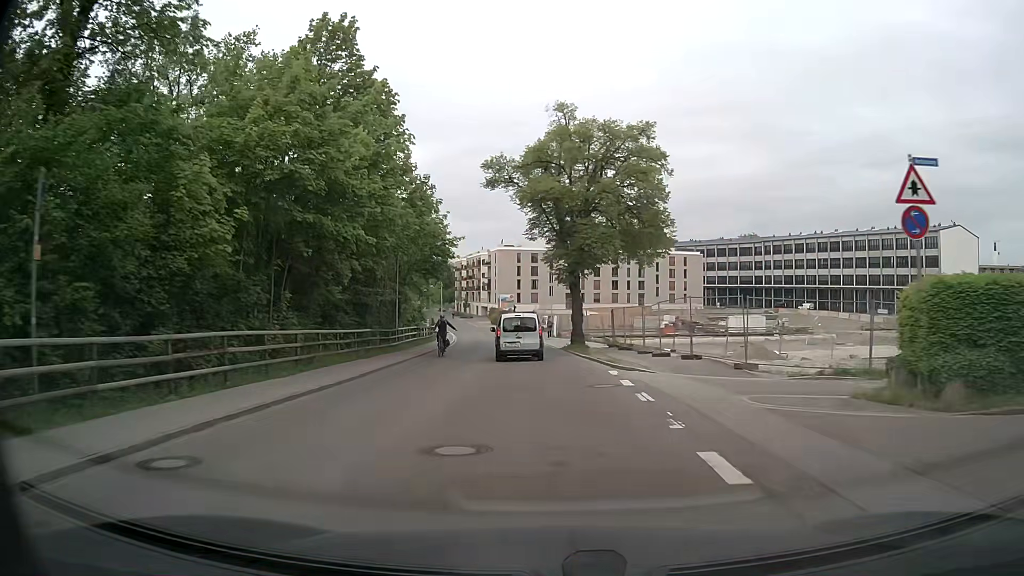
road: residential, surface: asphalt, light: Day
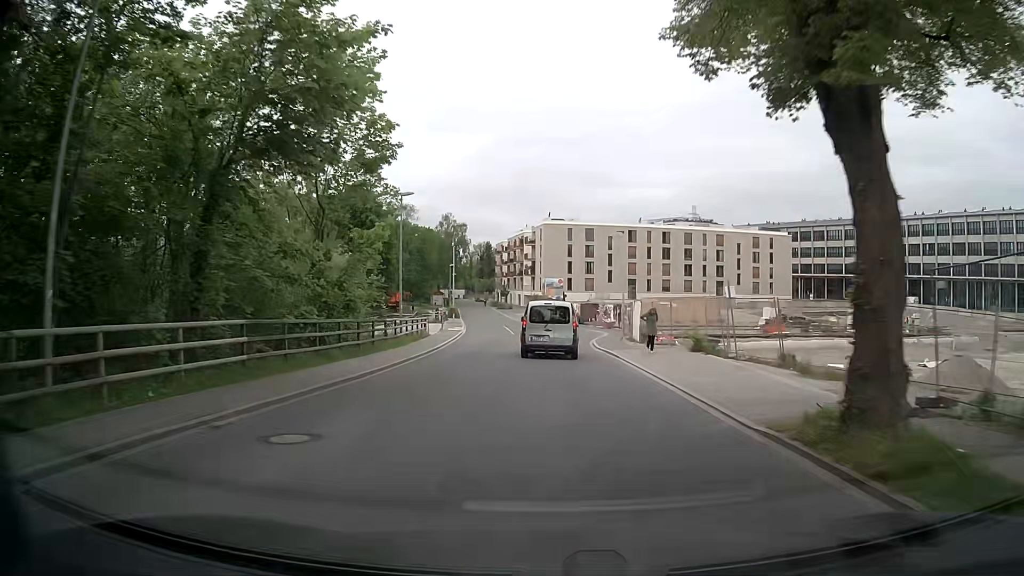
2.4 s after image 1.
(-1.1, +29.8) m; -4°
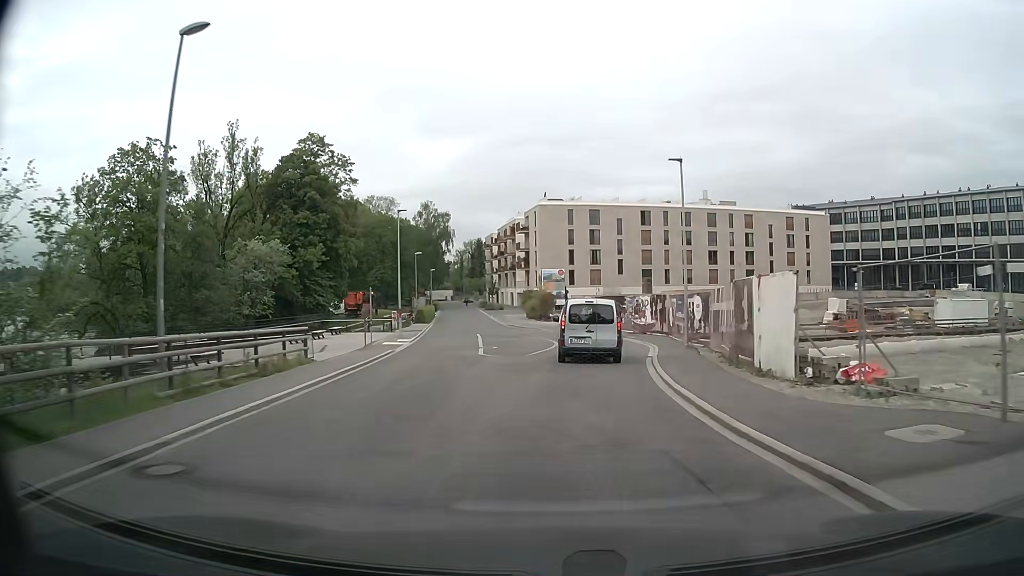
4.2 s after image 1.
(-0.2, +21.4) m; 0°
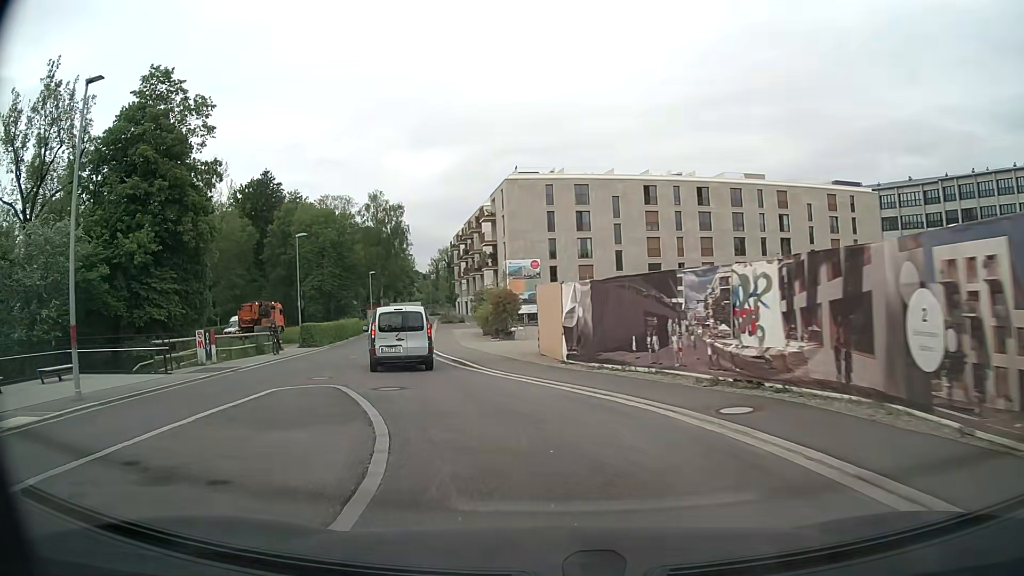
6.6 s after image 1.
(+1.8, +25.7) m; +2°
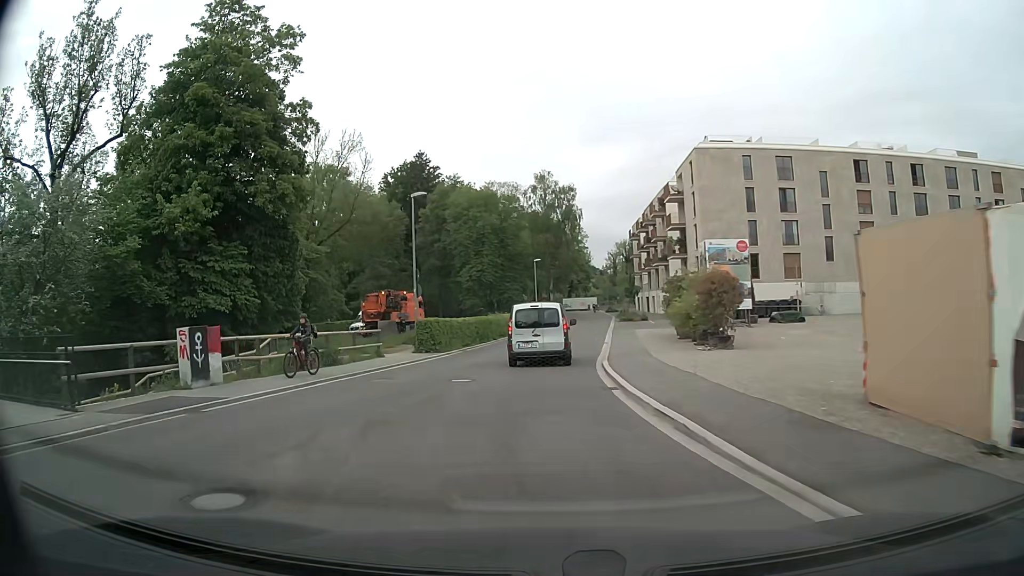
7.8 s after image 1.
(-1.8, +12.6) m; -15°
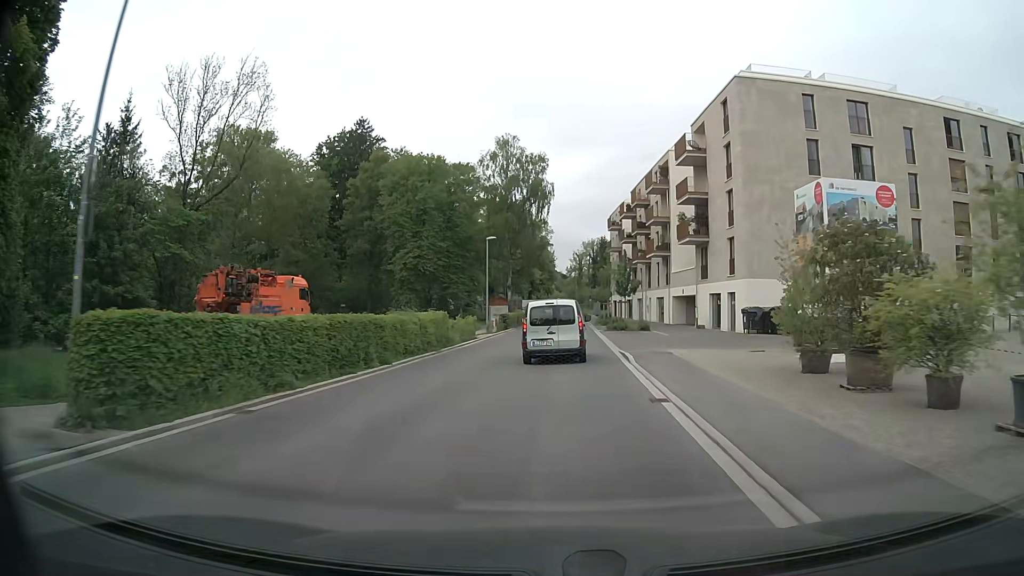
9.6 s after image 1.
(0.0, +21.4) m; +3°
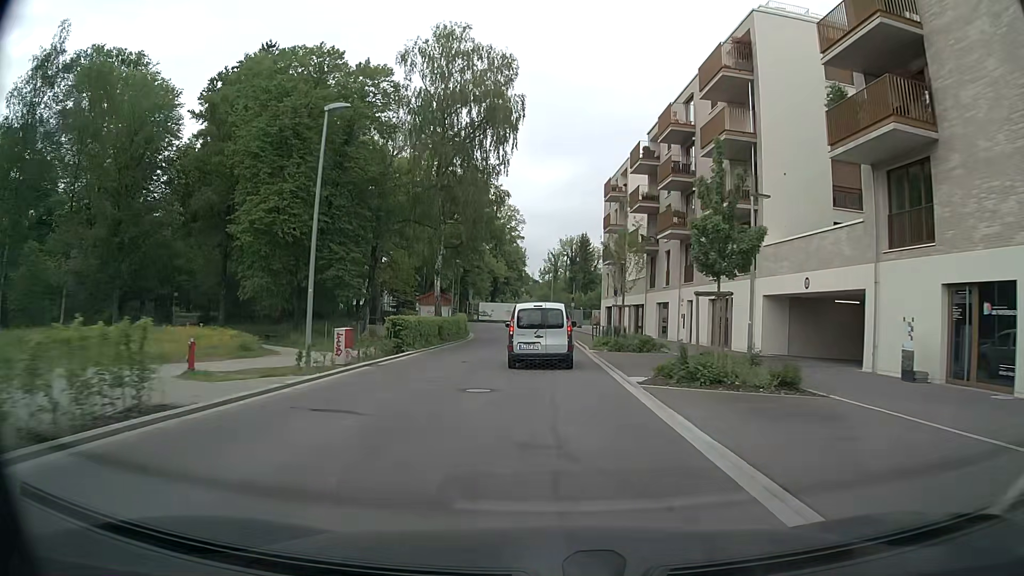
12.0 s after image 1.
(+1.0, +31.5) m; +2°
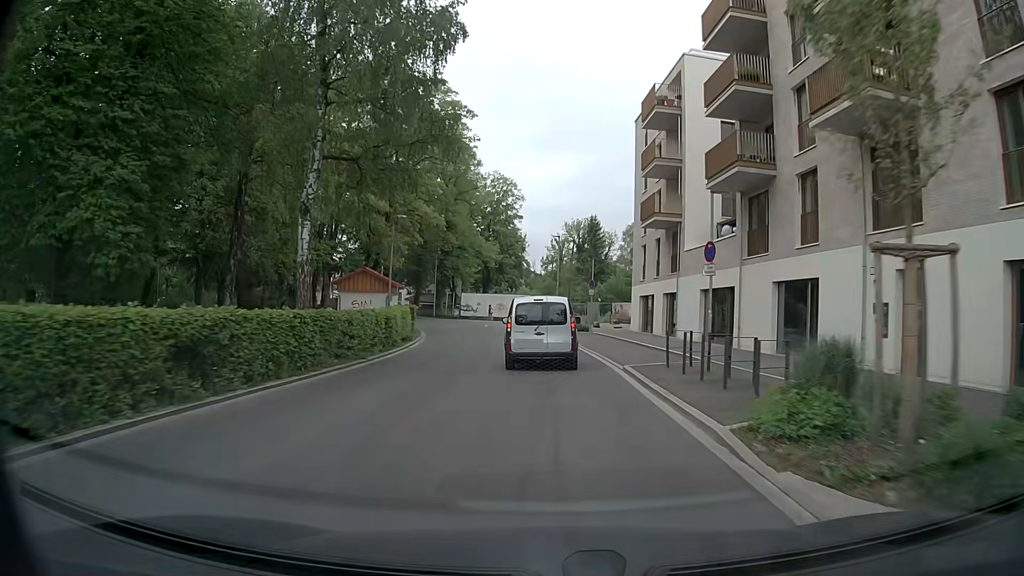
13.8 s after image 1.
(-0.1, +23.7) m; -1°
(0, +10) (0, +20) (0, +30) (-1, +40) (-2, +50) (-4, +60) (-8, +69) (-14, +77) (-20, +85) (-25, +93) m
